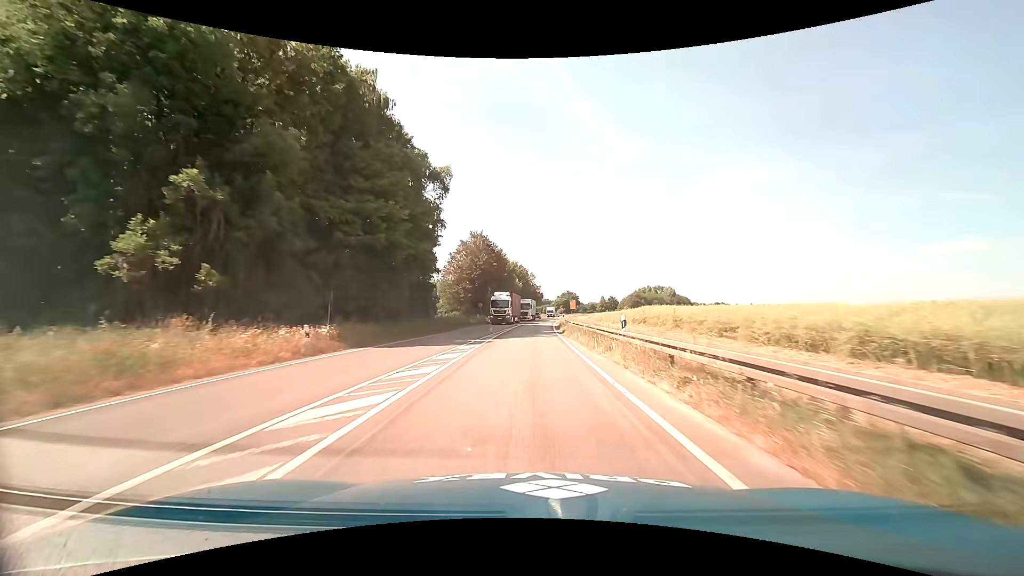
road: primary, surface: asphalt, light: Day
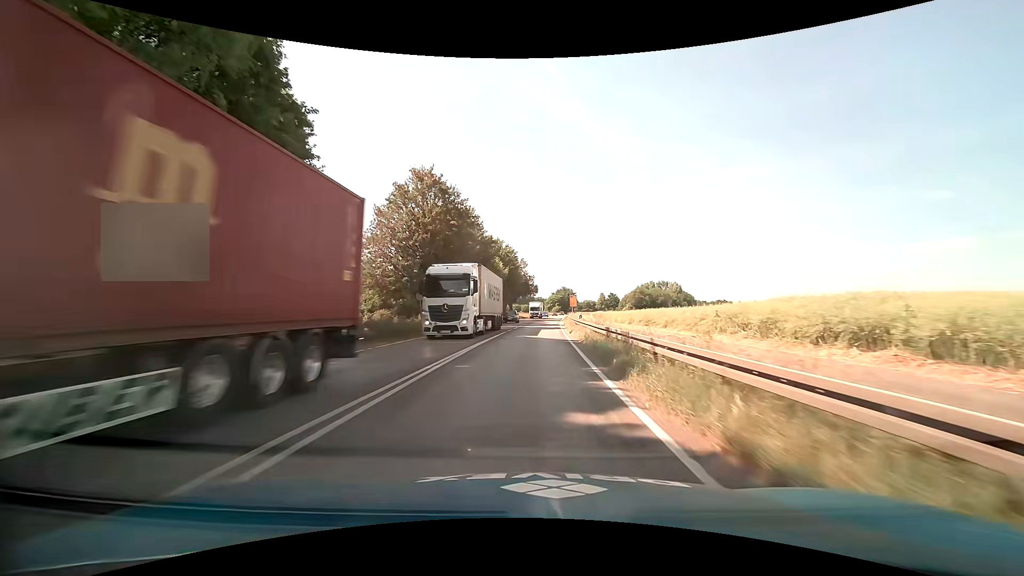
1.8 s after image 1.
(+0.2, +31.9) m; +1°
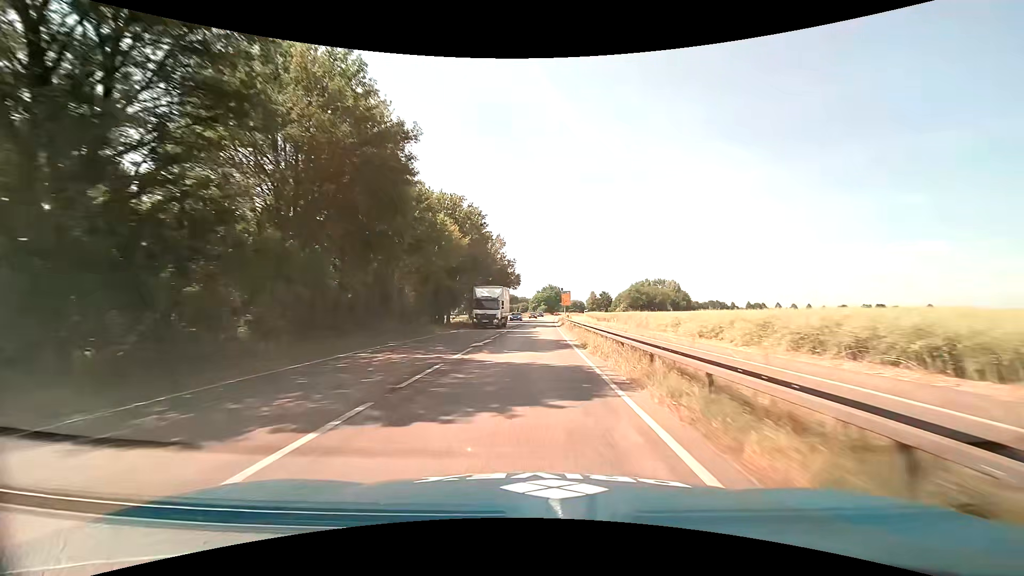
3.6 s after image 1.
(+0.5, +31.9) m; +2°
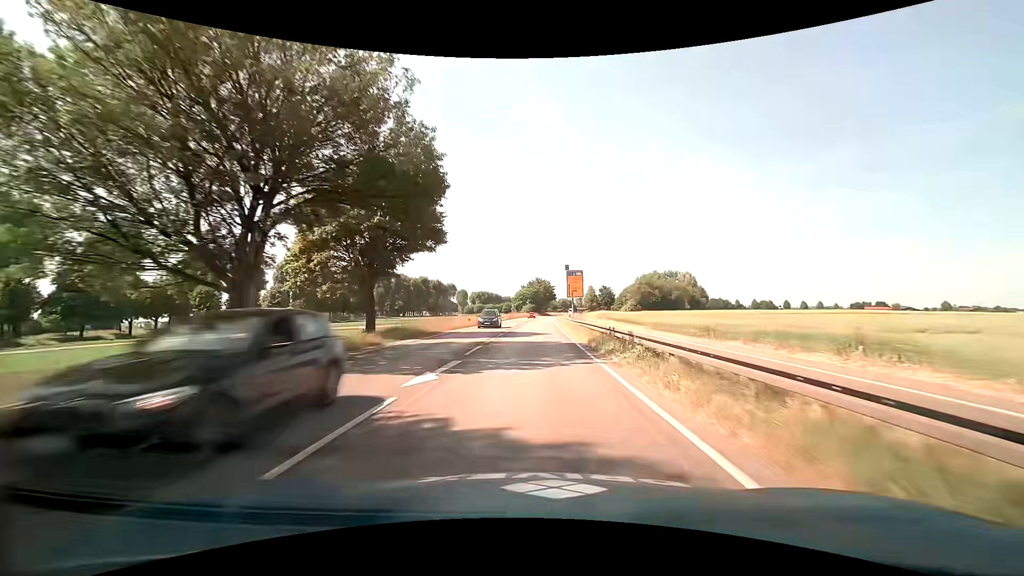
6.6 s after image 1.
(+0.8, +53.2) m; +2°
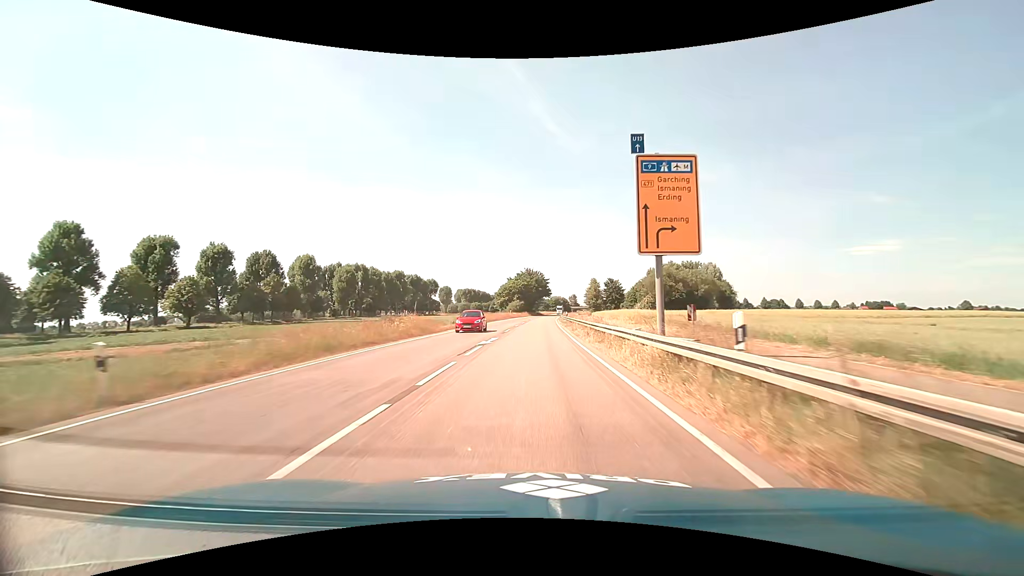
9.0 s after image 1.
(+0.5, +42.5) m; +1°
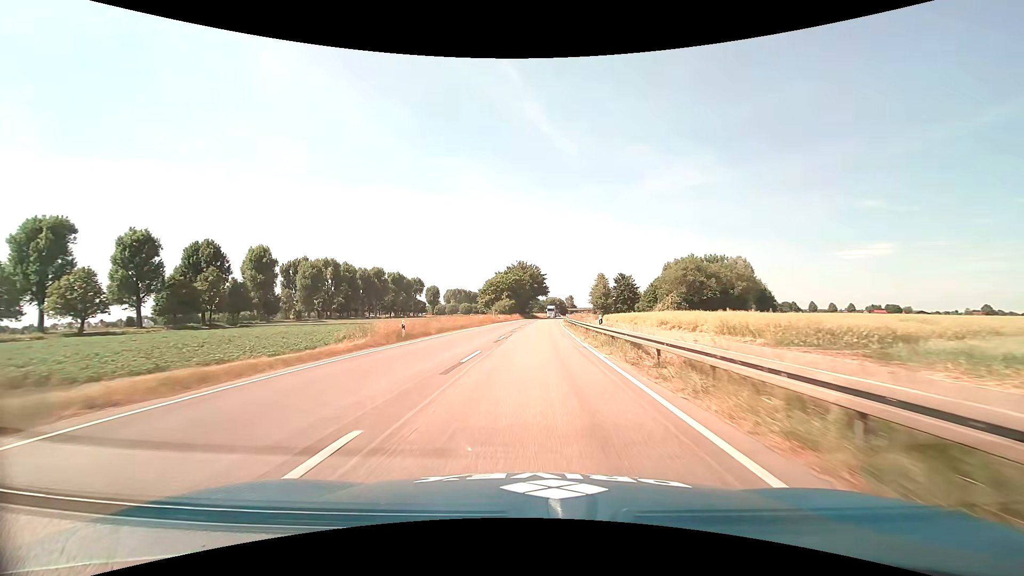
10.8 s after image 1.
(+0.2, +31.8) m; +1°
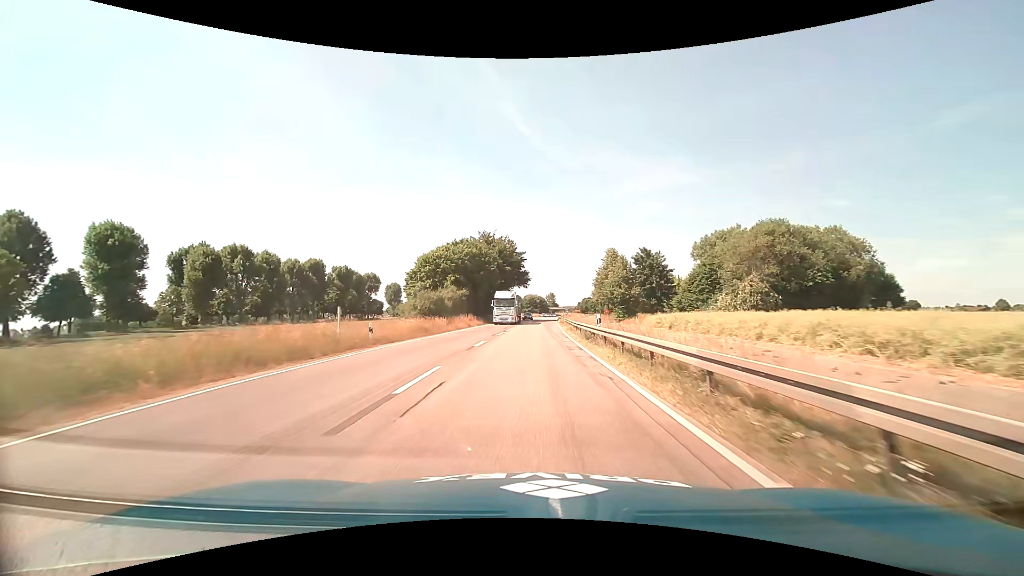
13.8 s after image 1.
(+1.2, +53.1) m; +3°
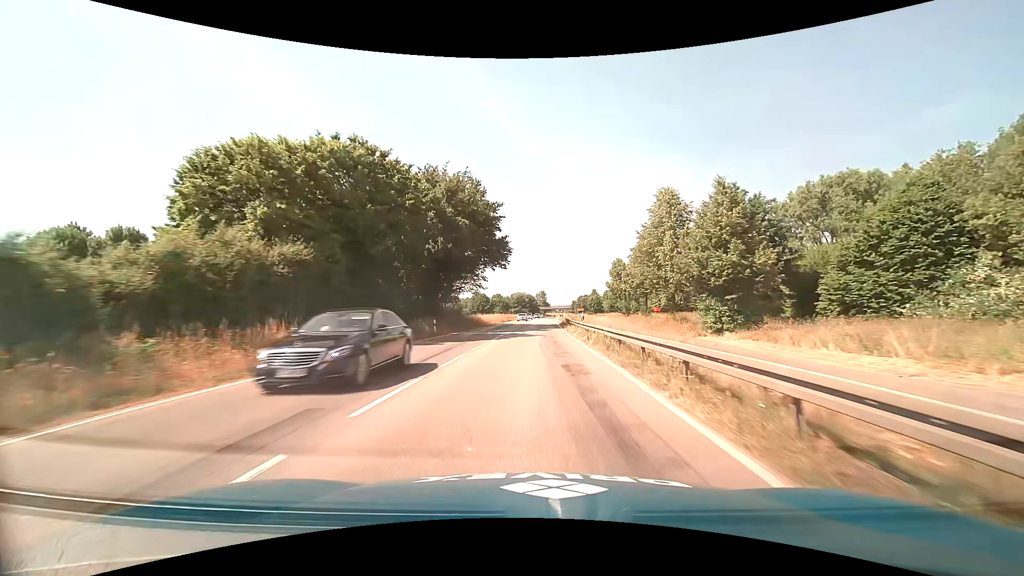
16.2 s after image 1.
(+0.5, +43.0) m; +1°
(0, +10) (0, +20) (0, +30) (0, +40) (+1, +50) (+1, +60) (+1, +70) (+2, +80) (+2, +90) (+2, +100) m
